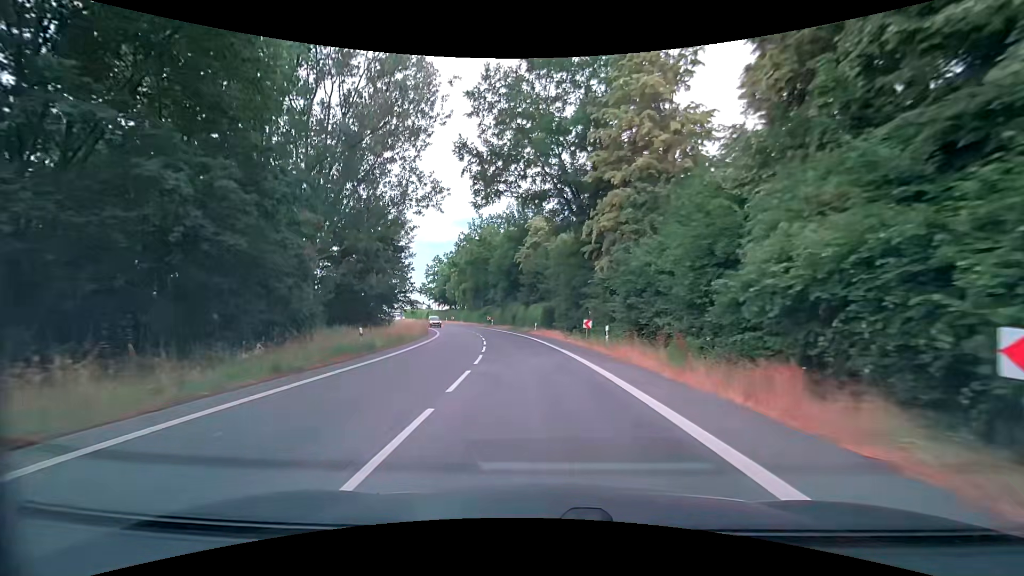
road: secondary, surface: asphalt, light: Day
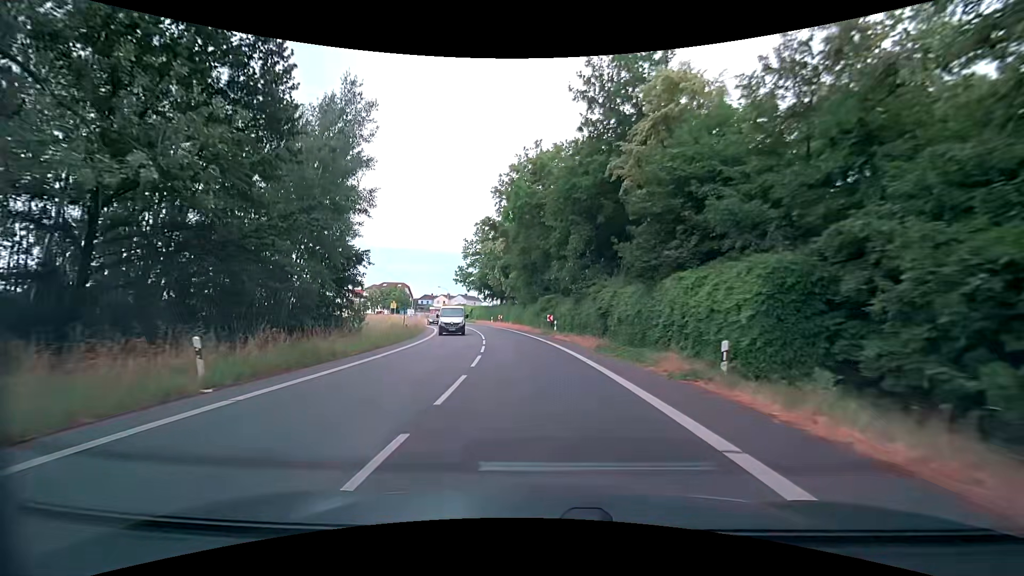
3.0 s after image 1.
(-2.6, +38.1) m; -9°
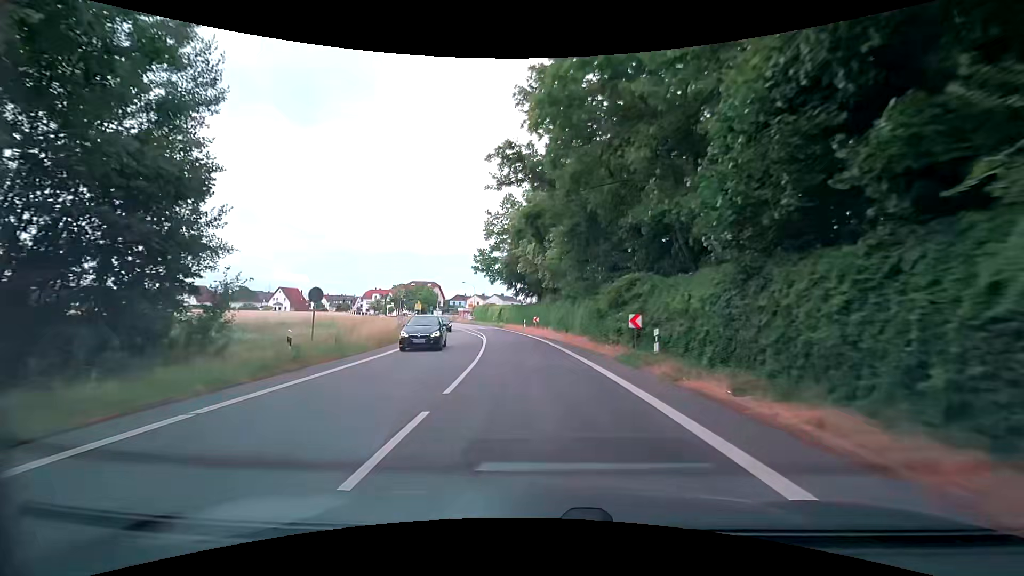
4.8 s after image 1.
(-0.9, +22.9) m; -5°
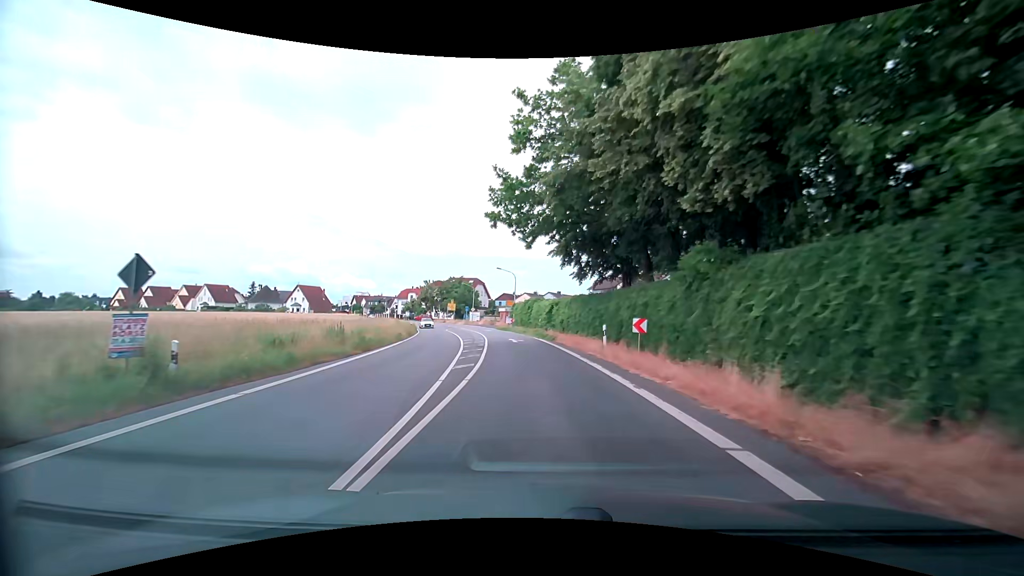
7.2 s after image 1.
(-1.7, +30.5) m; -6°
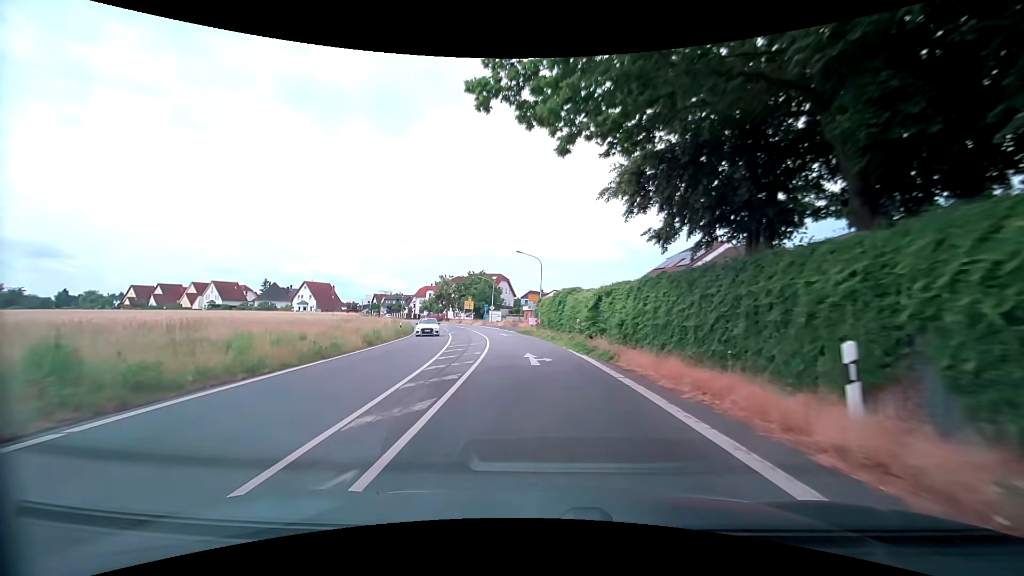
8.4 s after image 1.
(-0.5, +15.3) m; -3°
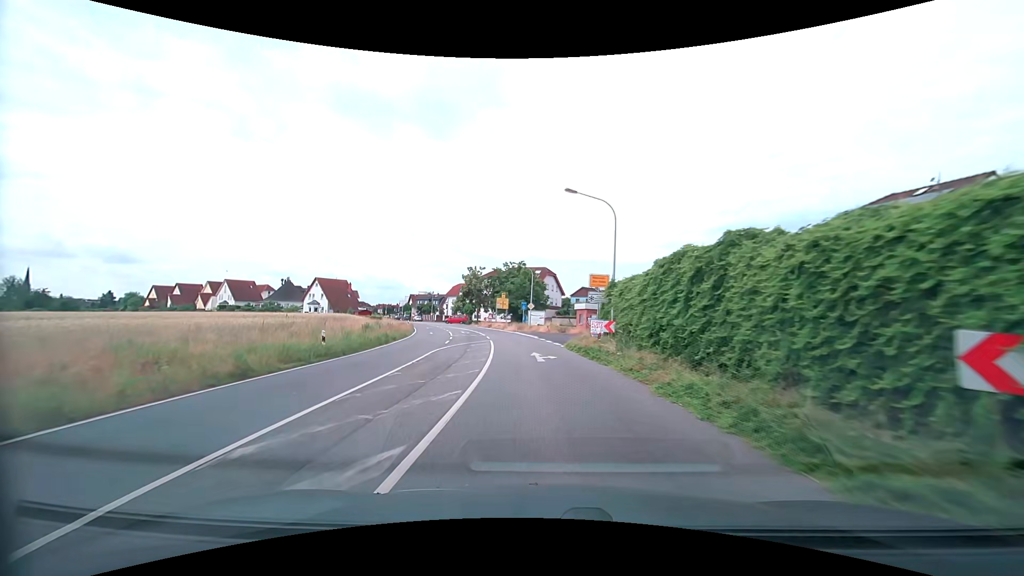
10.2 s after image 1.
(-1.1, +22.9) m; -6°
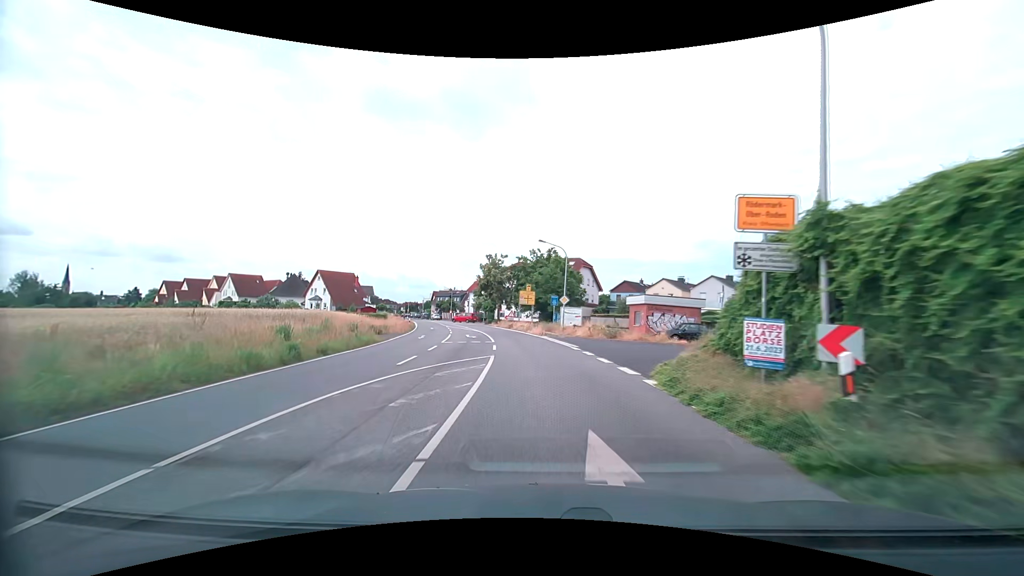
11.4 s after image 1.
(-0.5, +15.3) m; -3°
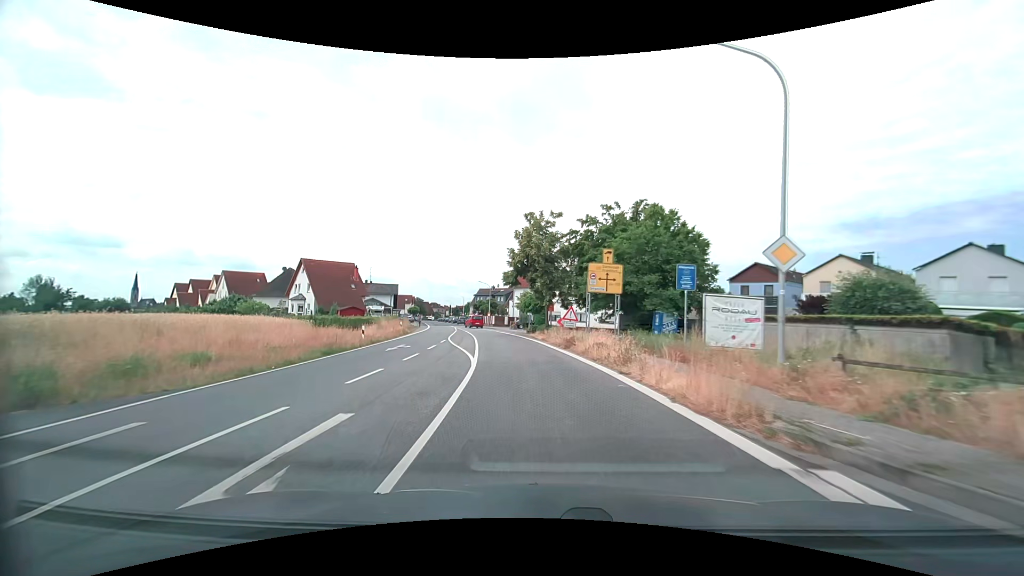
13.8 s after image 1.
(-1.8, +30.4) m; -7°
(0, +10) (-1, +20) (-2, +30) (-4, +40) (-5, +50) (-7, +59) (-10, +69) (-12, +79) (-15, +89) (-17, +98) m
